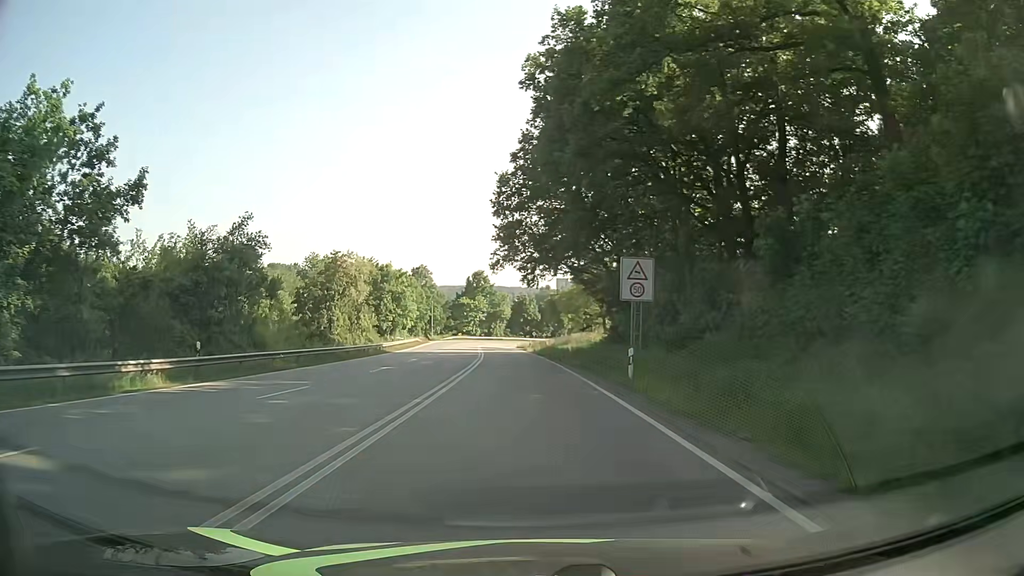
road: primary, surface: asphalt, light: Day
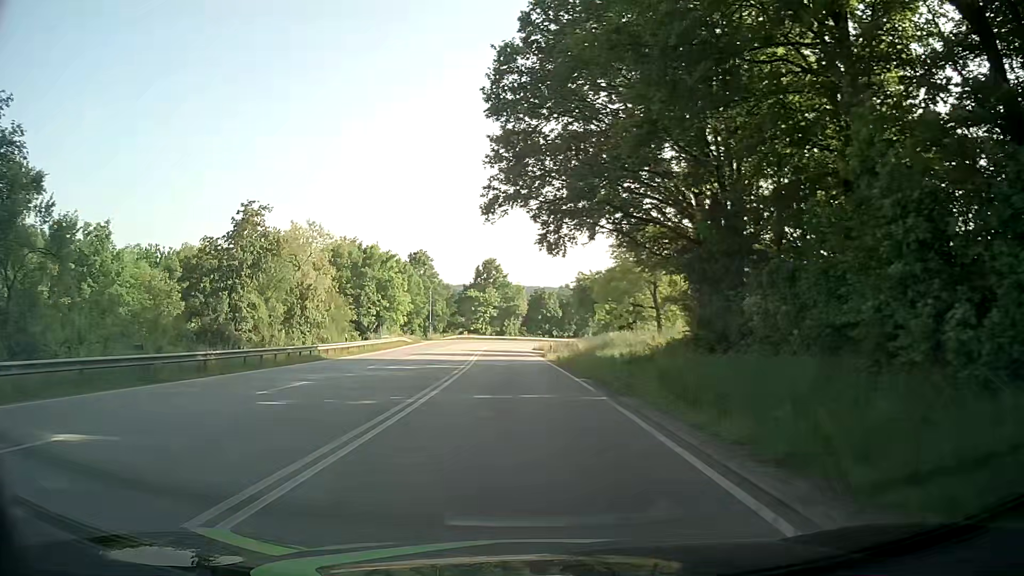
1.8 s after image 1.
(-0.7, +23.2) m; -3°
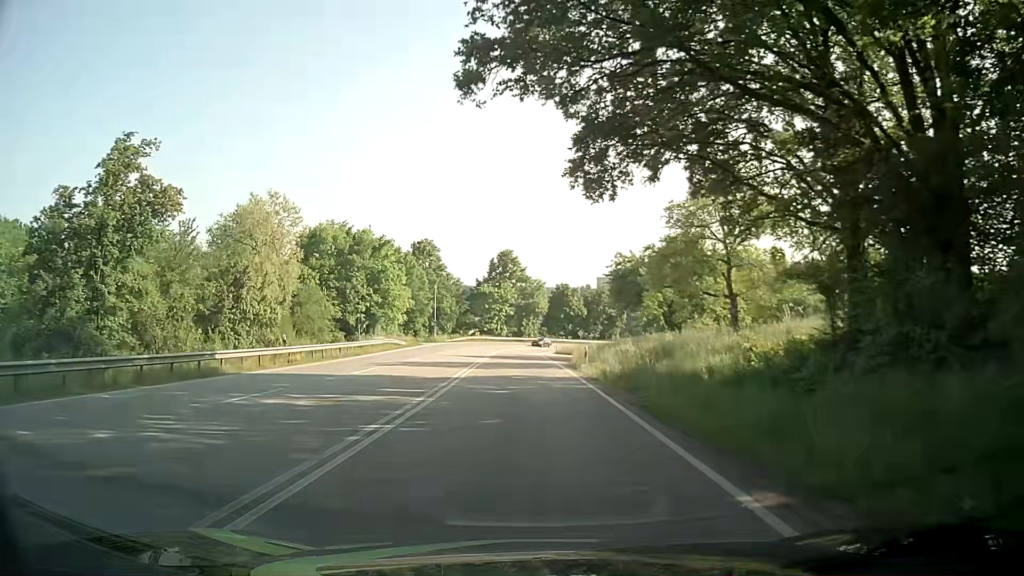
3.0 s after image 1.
(-0.1, +15.4) m; -1°
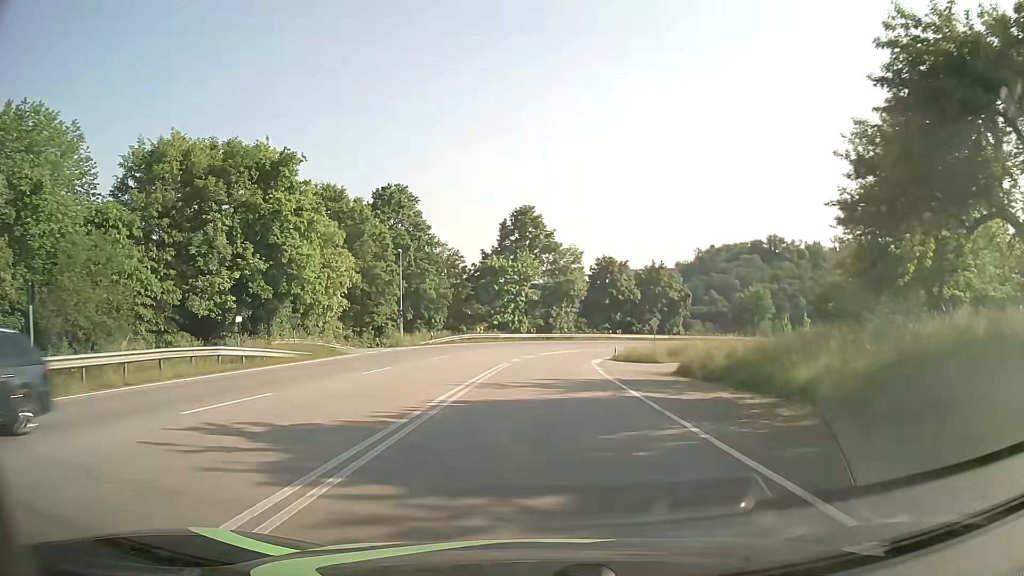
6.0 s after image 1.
(-0.9, +38.3) m; -2°
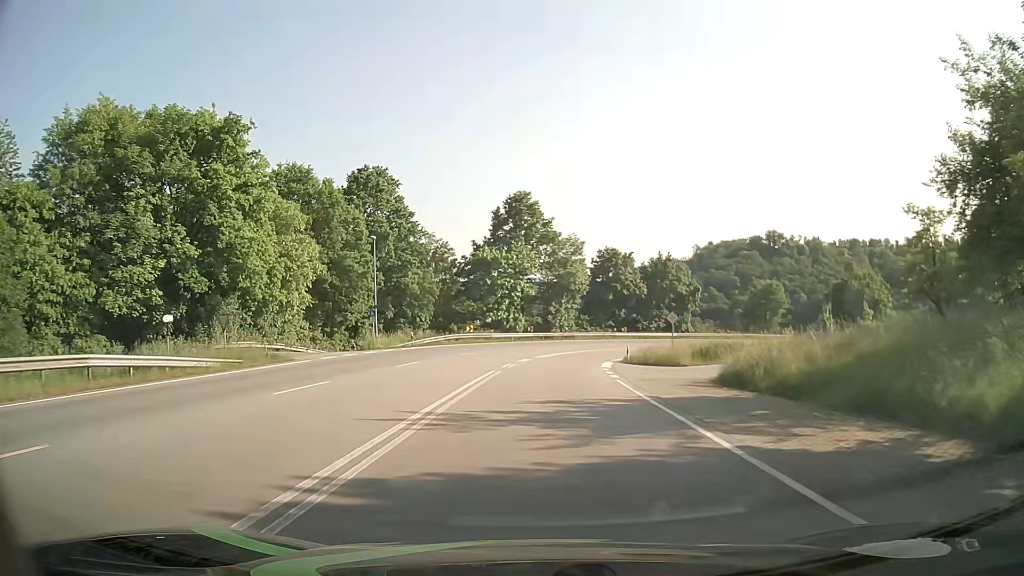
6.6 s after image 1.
(0.0, +7.7) m; 0°
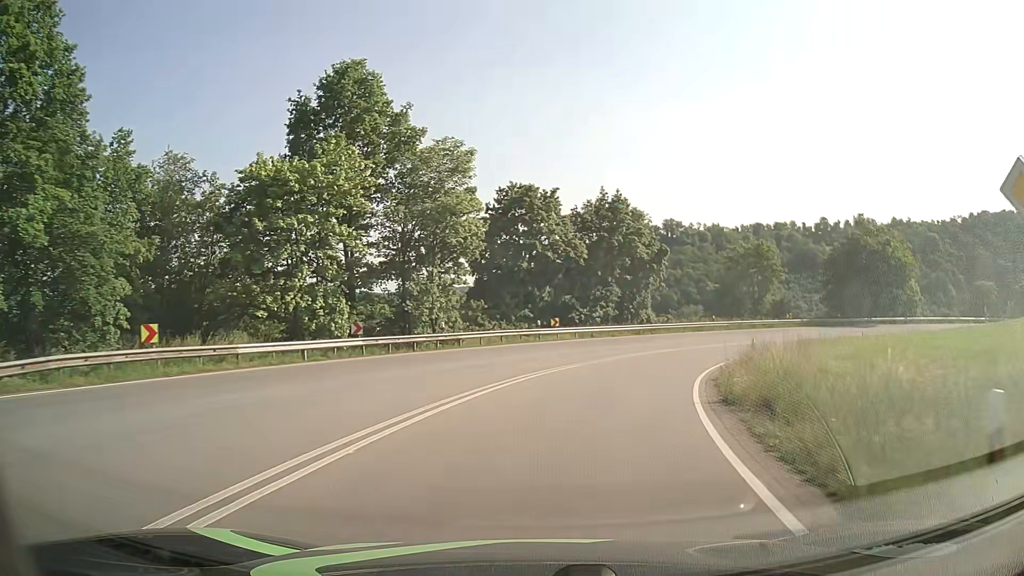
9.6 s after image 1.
(+2.0, +38.2) m; +9°
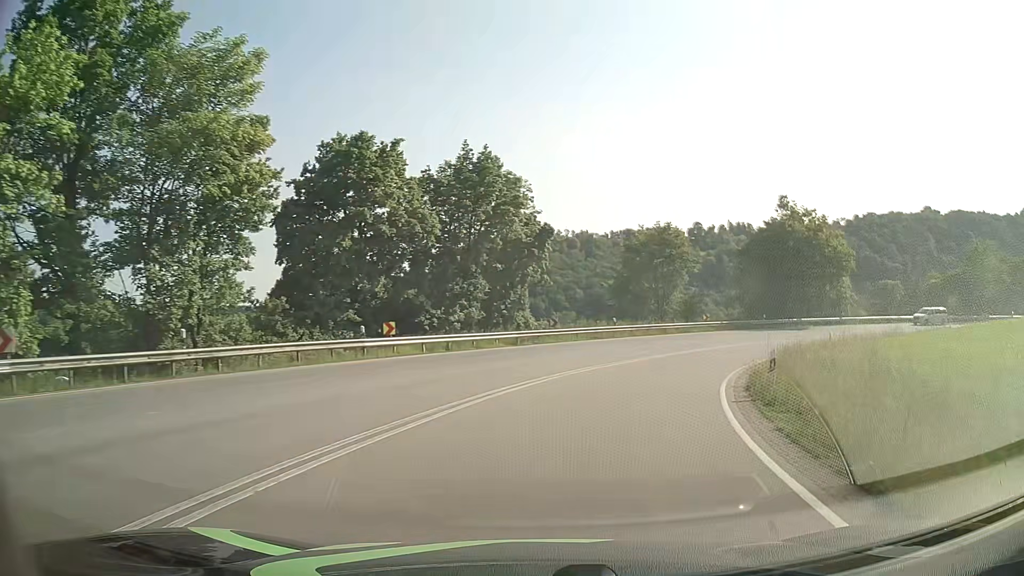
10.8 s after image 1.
(+1.5, +15.2) m; +12°
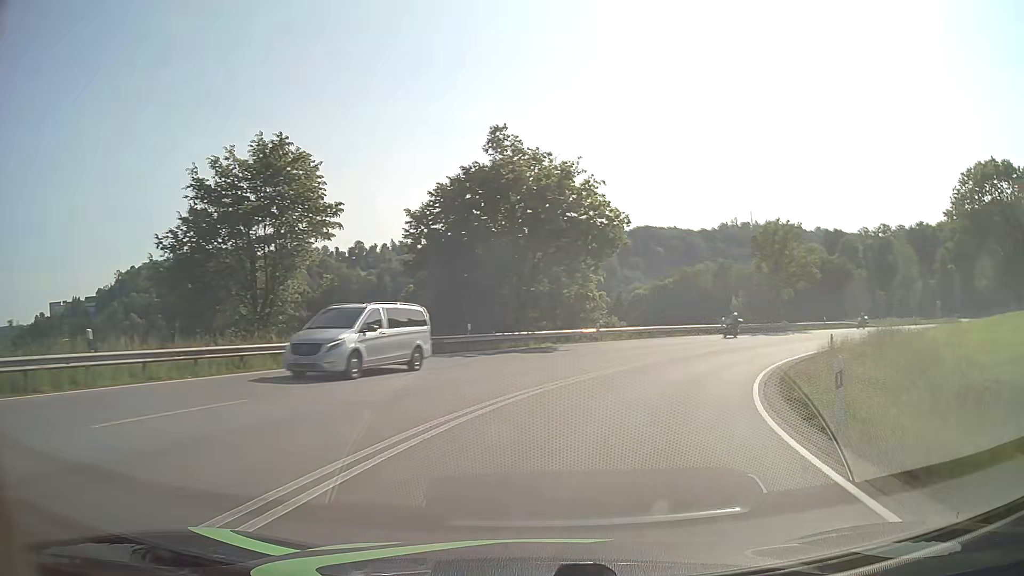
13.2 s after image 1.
(+7.4, +29.1) m; +29°
(+1, +10) (+4, +20) (+8, +29) (+14, +37) (+21, +44) (+28, +50) (+36, +56) (+44, +62) (+53, +68) (+61, +74) m
